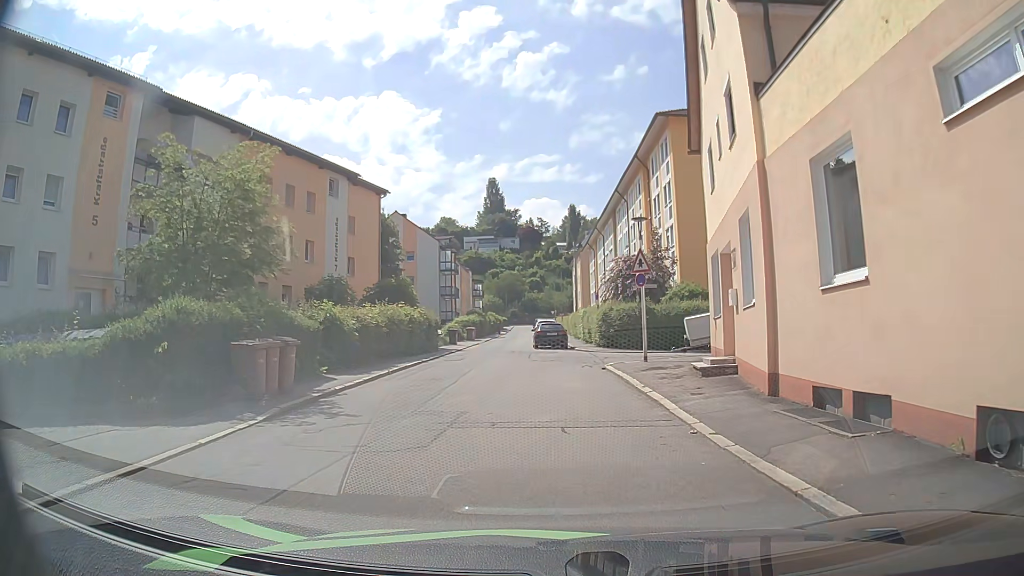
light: Day
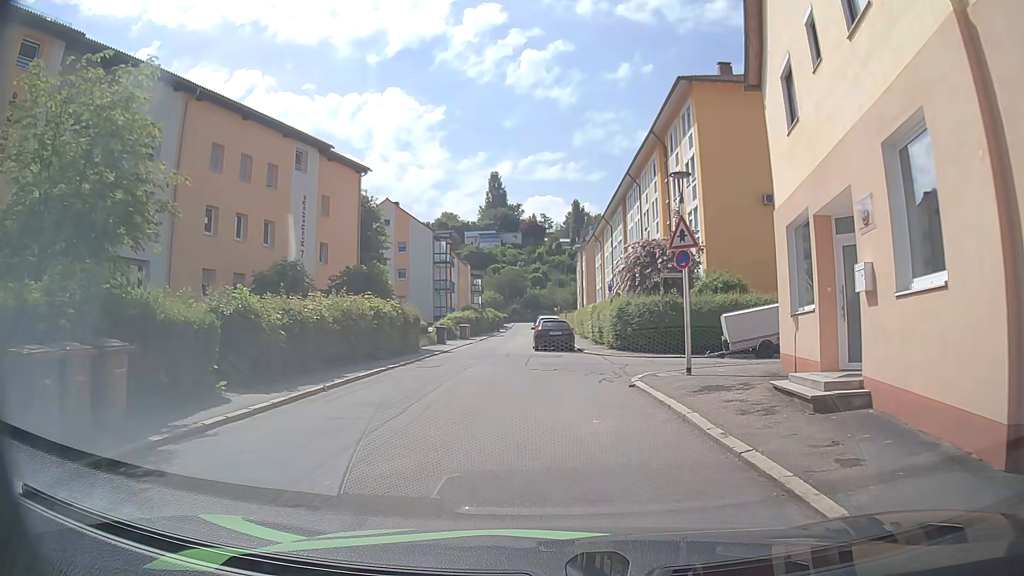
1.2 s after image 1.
(-0.1, +6.0) m; -2°
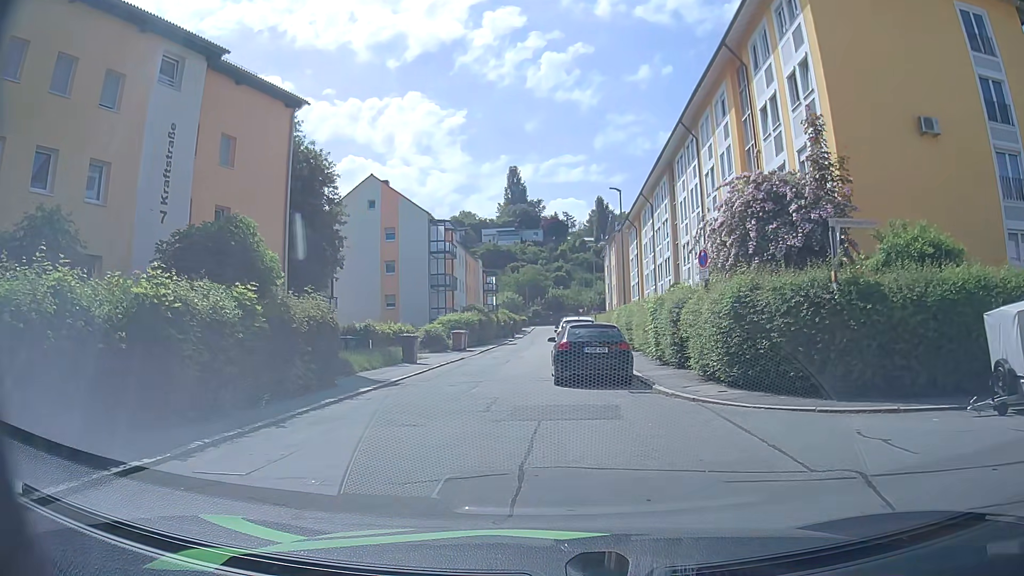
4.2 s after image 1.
(+0.1, +14.4) m; -2°
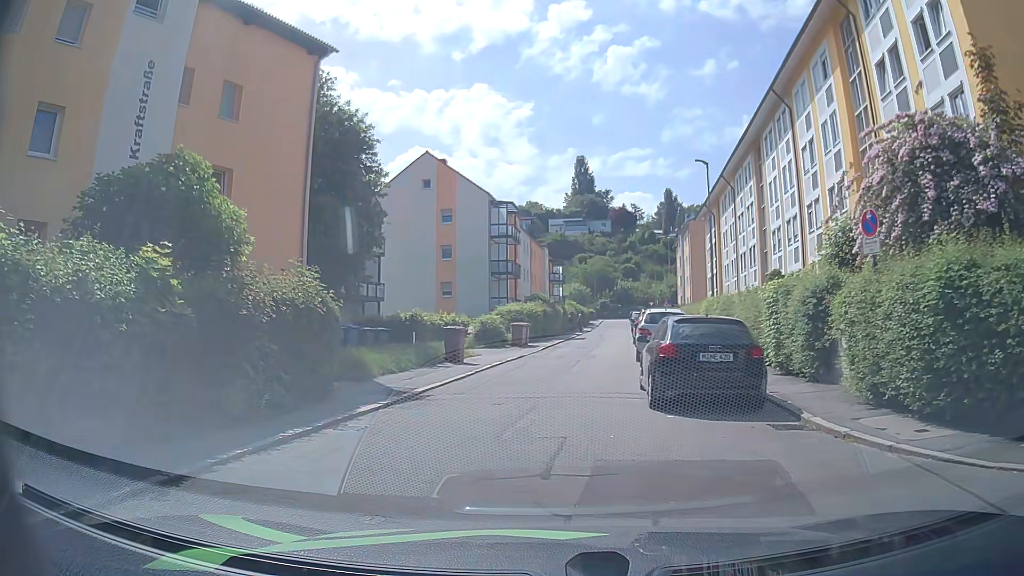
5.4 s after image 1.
(-0.2, +5.0) m; -6°
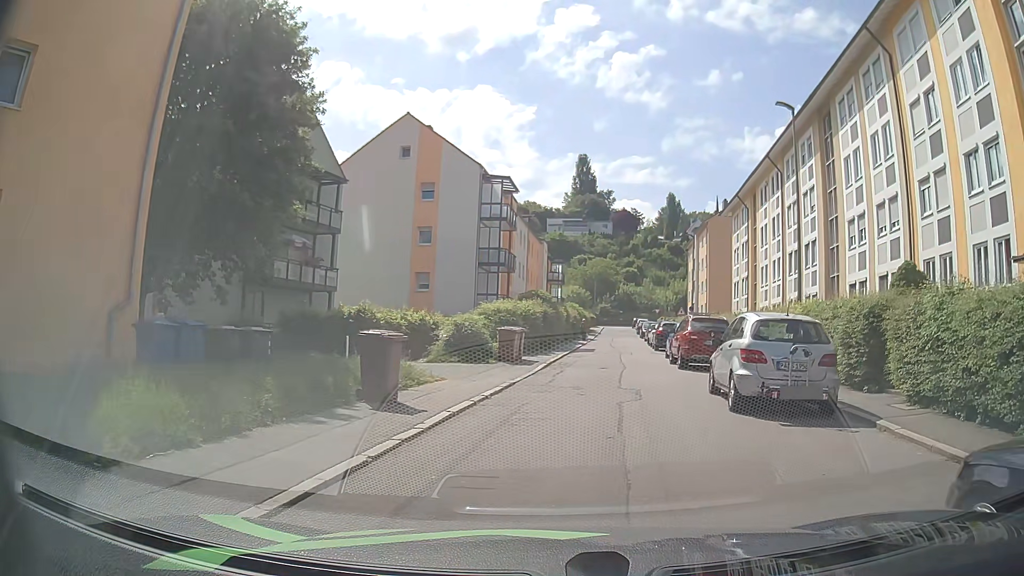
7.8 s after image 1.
(-0.3, +10.0) m; +1°
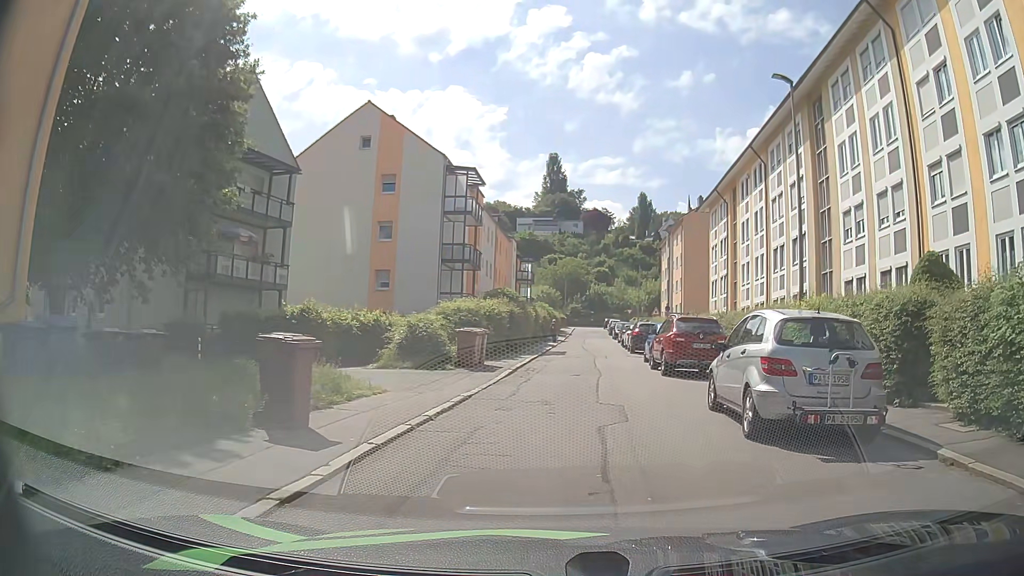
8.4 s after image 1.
(+0.1, +2.6) m; +1°
